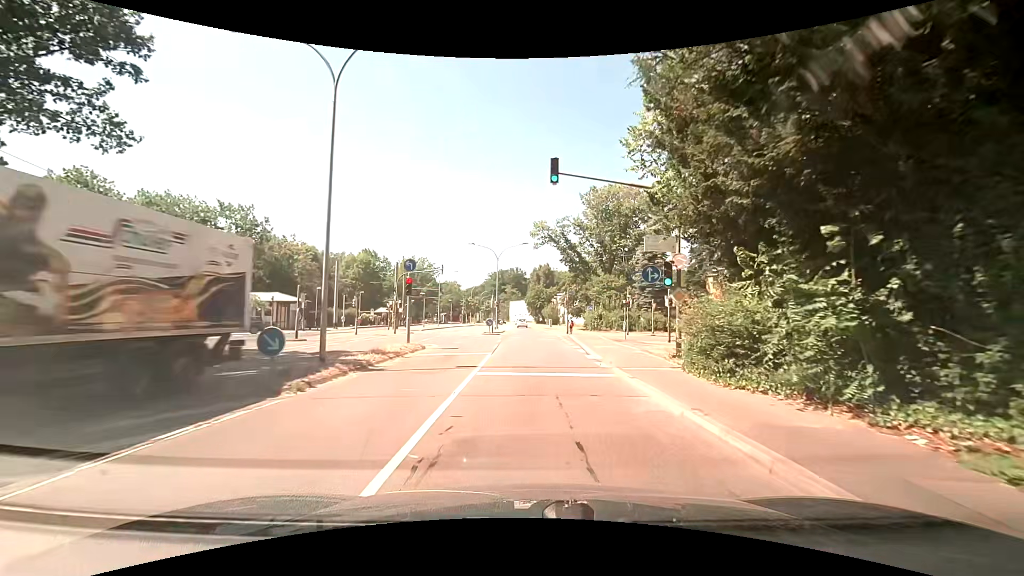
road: secondary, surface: asphalt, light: Day
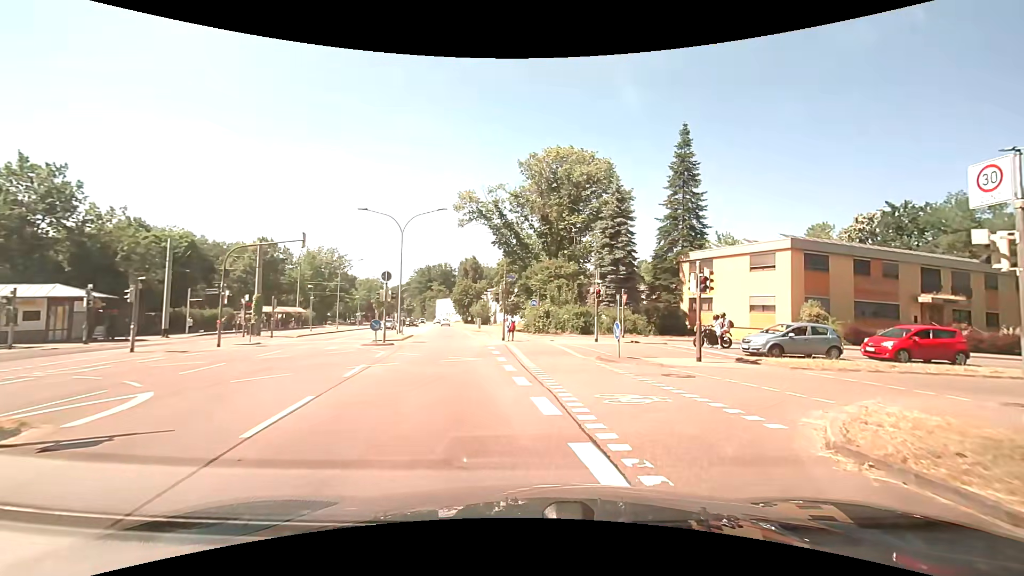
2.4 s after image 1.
(+0.8, +16.1) m; +7°
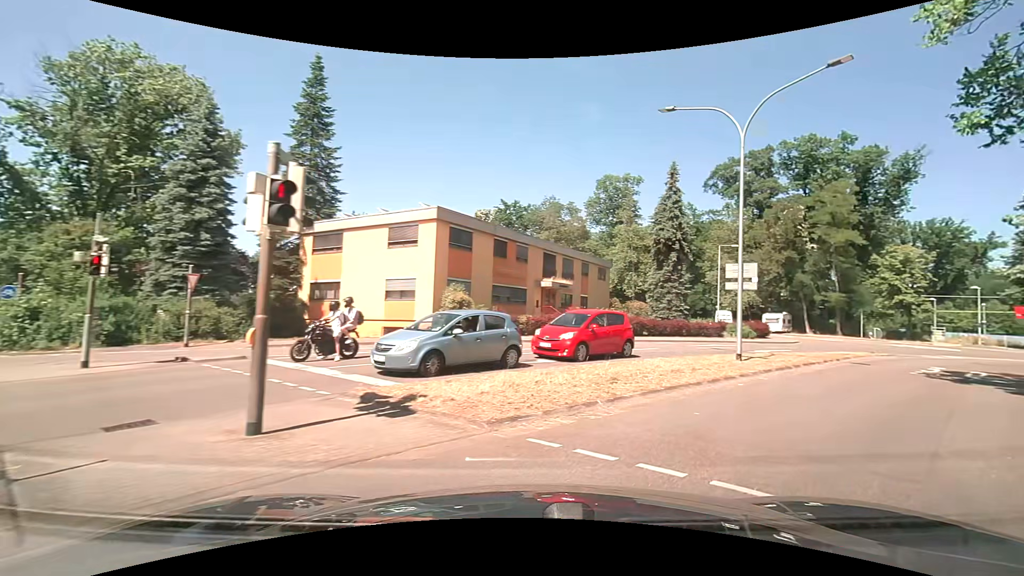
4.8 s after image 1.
(+3.5, +11.2) m; +41°
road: residential
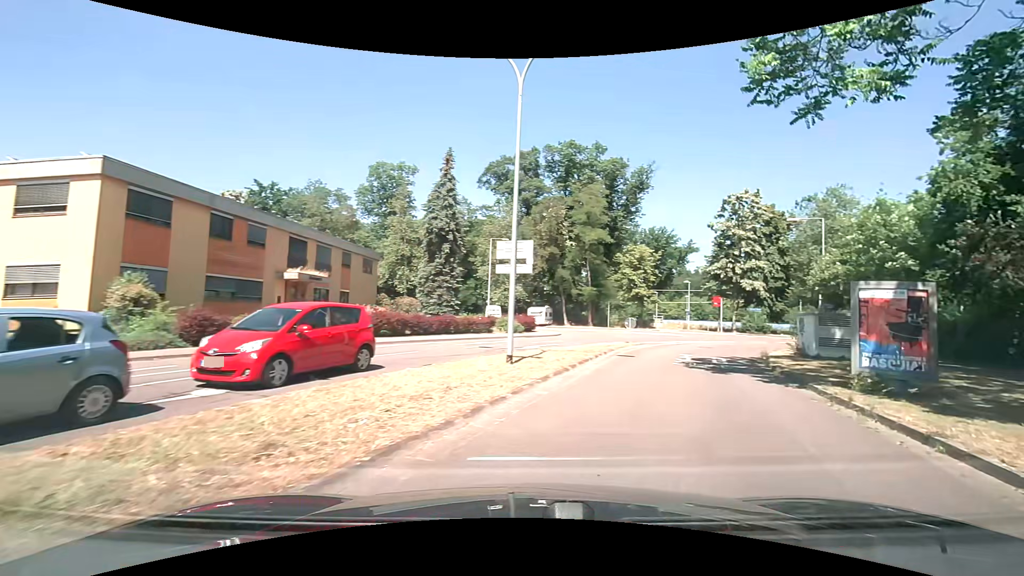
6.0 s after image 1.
(+1.2, +5.3) m; +26°
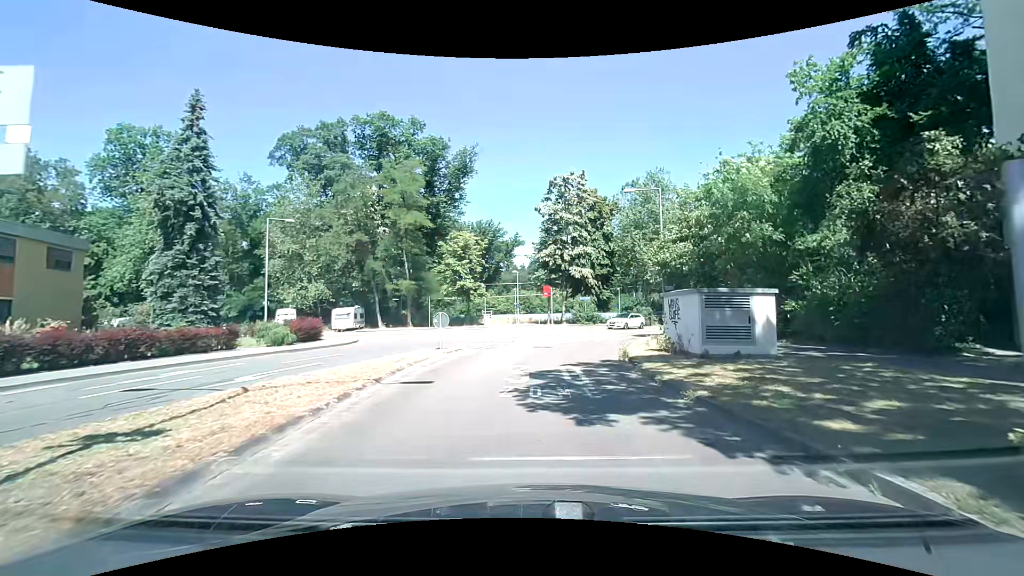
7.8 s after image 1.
(+1.9, +9.1) m; +19°
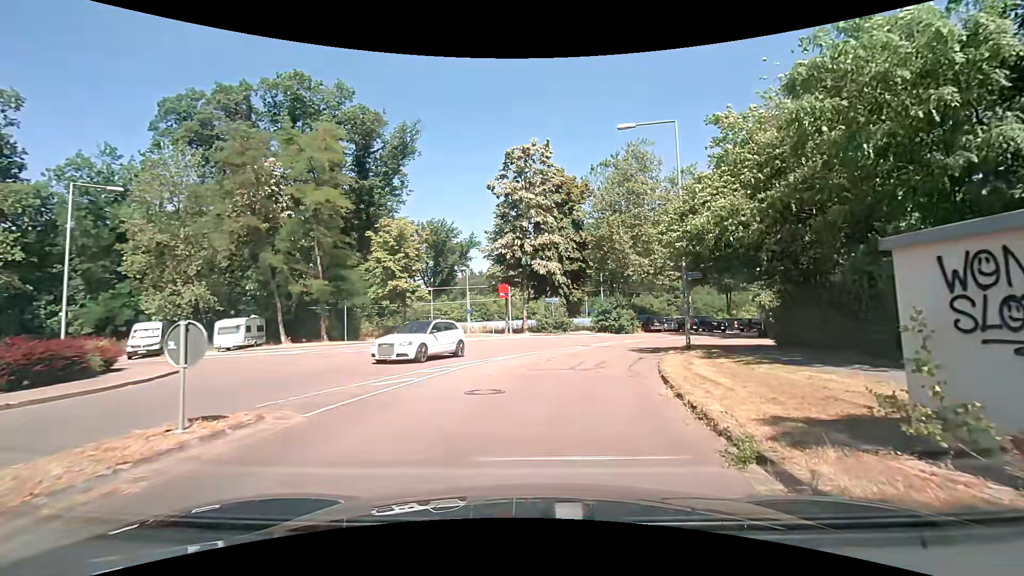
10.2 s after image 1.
(+0.3, +11.7) m; +3°
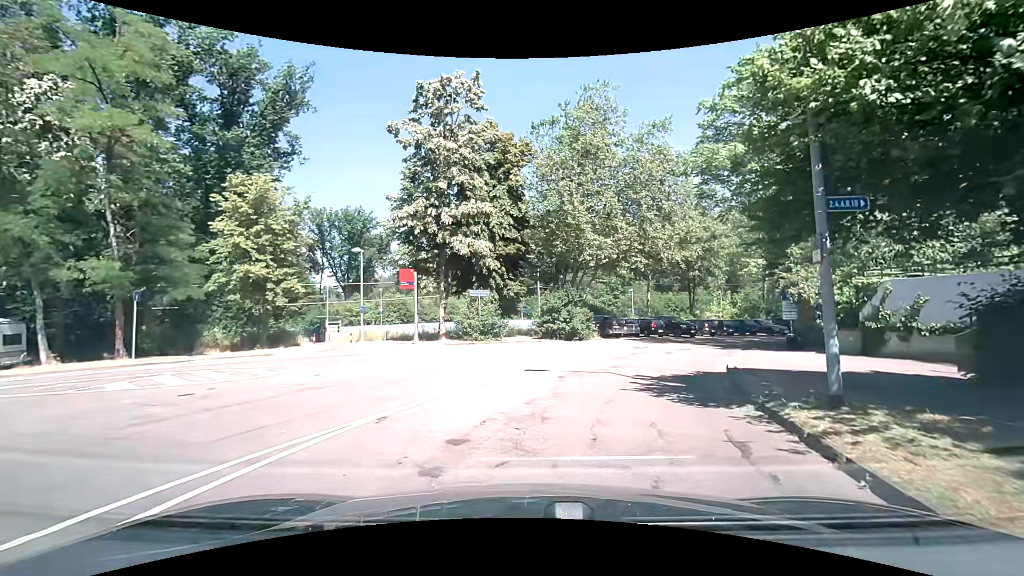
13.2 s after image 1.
(+0.6, +12.4) m; +9°
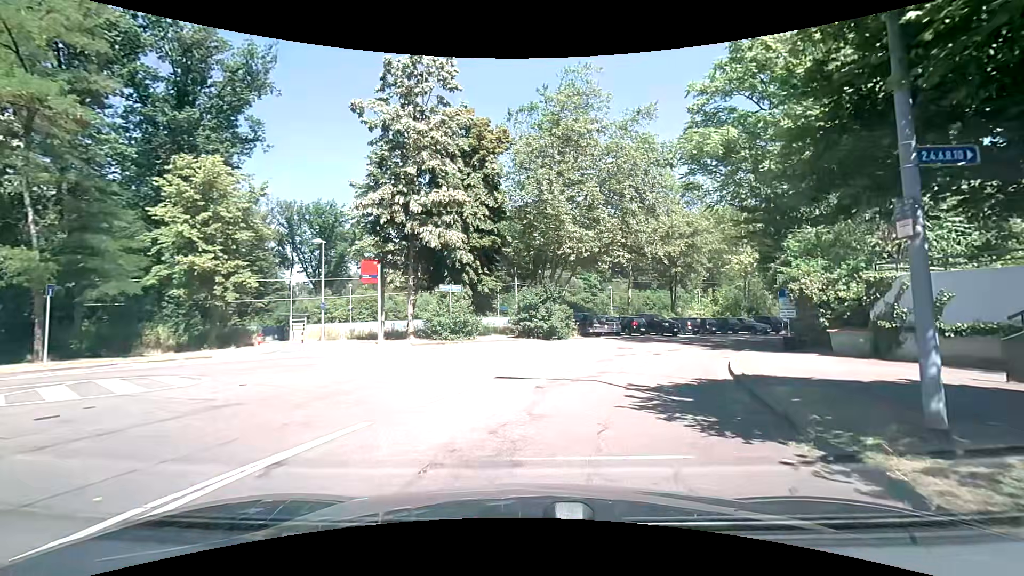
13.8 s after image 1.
(0.0, +2.2) m; +1°
